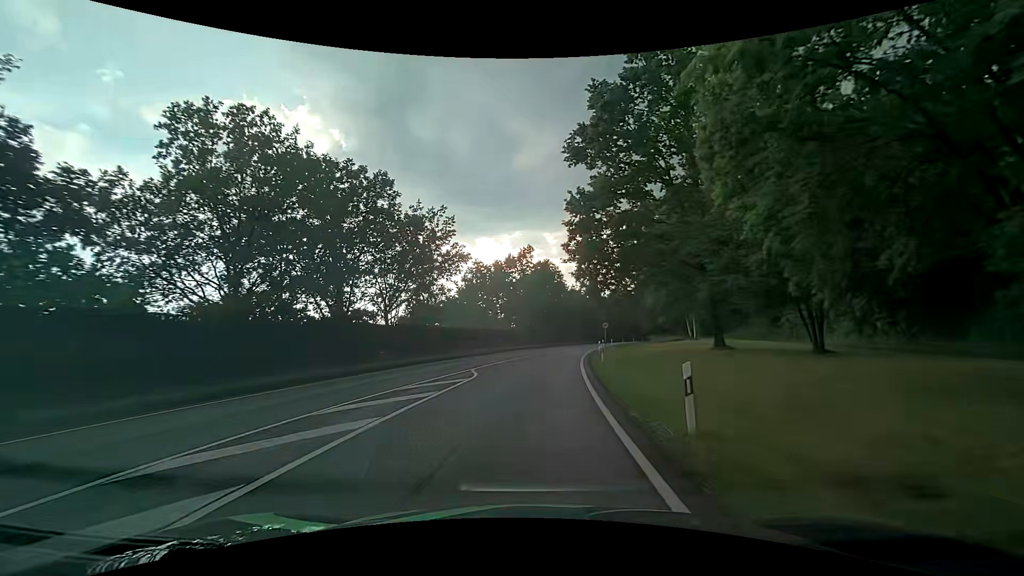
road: primary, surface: asphalt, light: Day
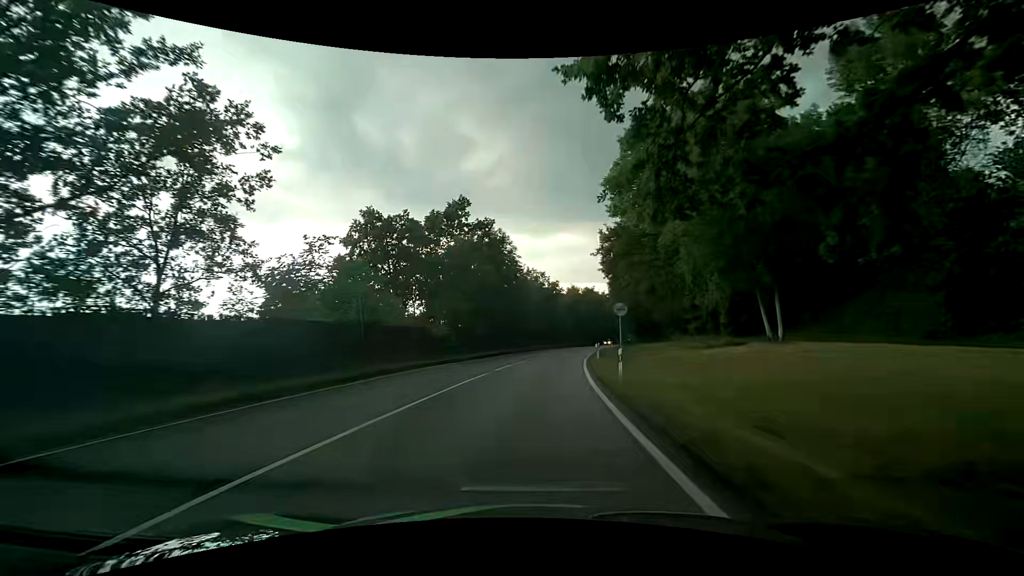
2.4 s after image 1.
(+1.3, +30.1) m; +6°
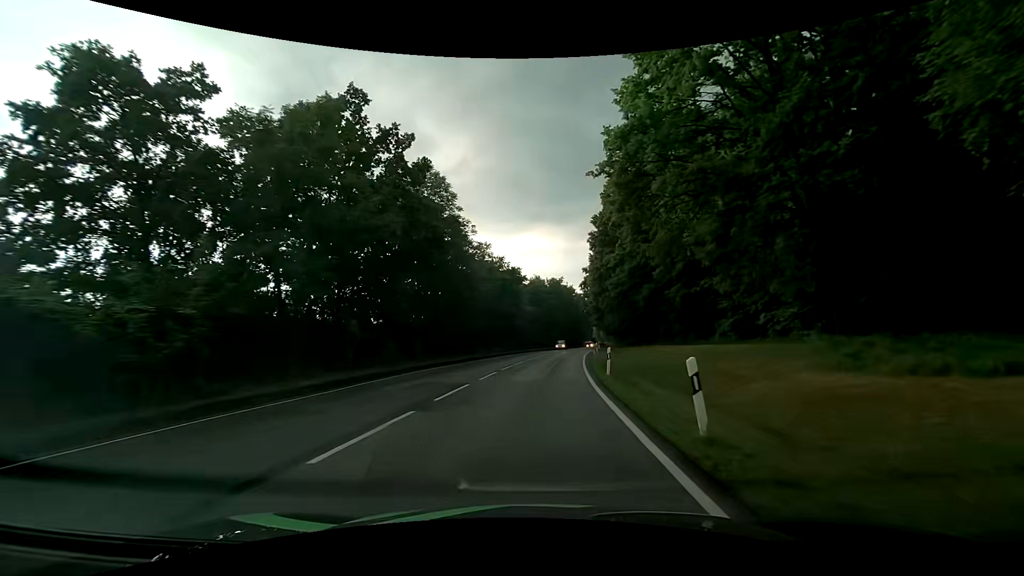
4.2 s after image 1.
(+0.8, +23.0) m; +4°
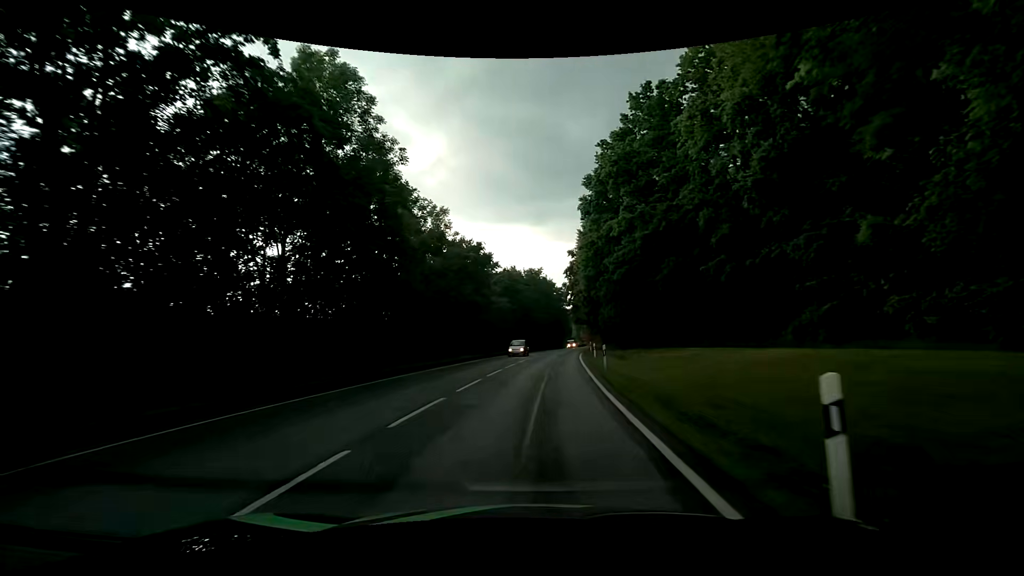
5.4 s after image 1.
(+0.4, +15.5) m; +2°
(0, +10) (+1, +20) (+2, +30) (+3, +40) (+4, +50) (+5, +60) (+6, +70) (+8, +80) (+9, +89) (+11, +99) m
